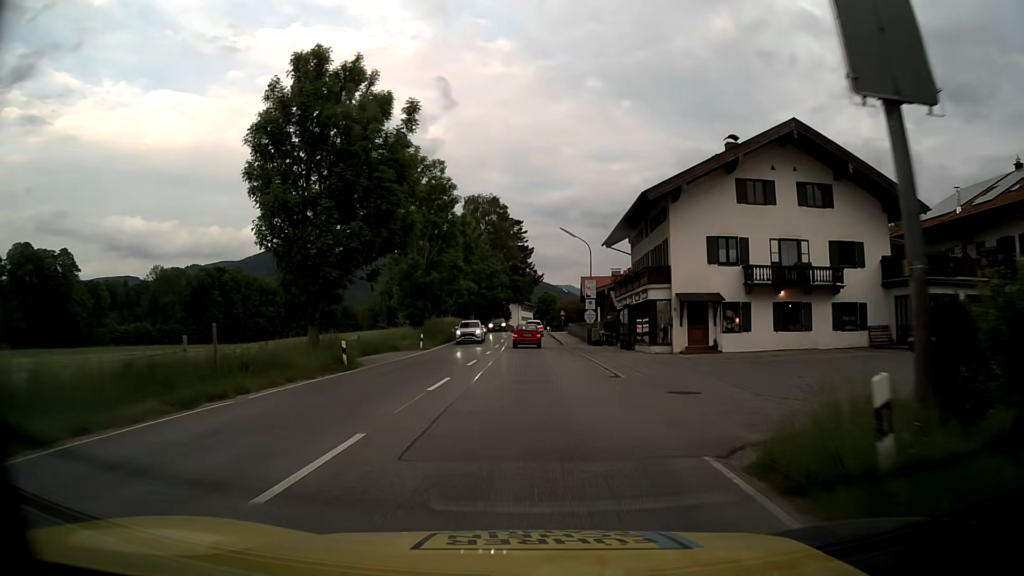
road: primary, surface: asphalt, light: Day
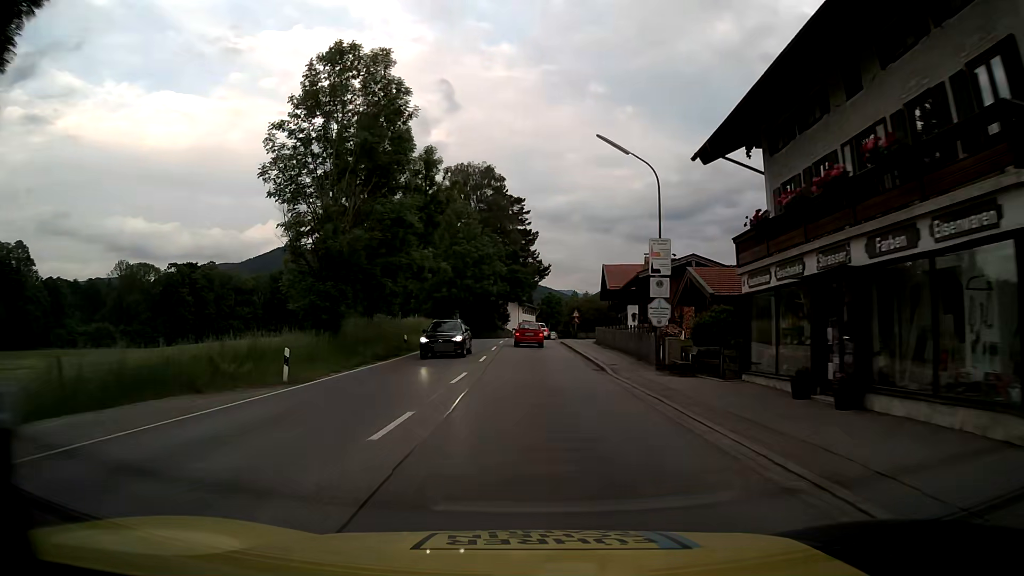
(-0.1, +24.4) m; 0°
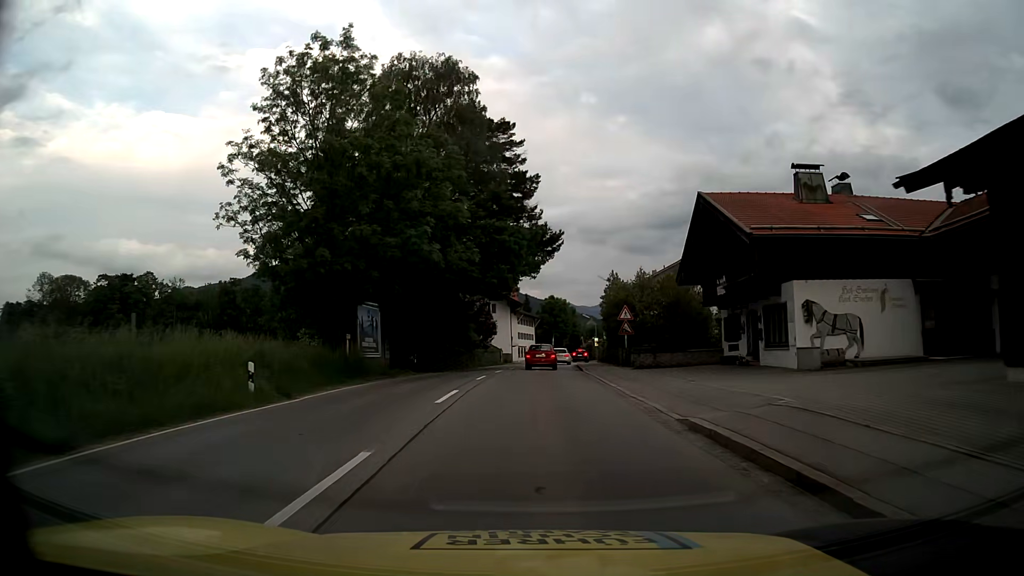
(0.0, +39.7) m; 0°
(0, +10) (0, +20) (0, +30) (+1, +40) (+1, +50) (+2, +60) (+3, +70) (+5, +80) (+7, +90) (+8, +99) m
